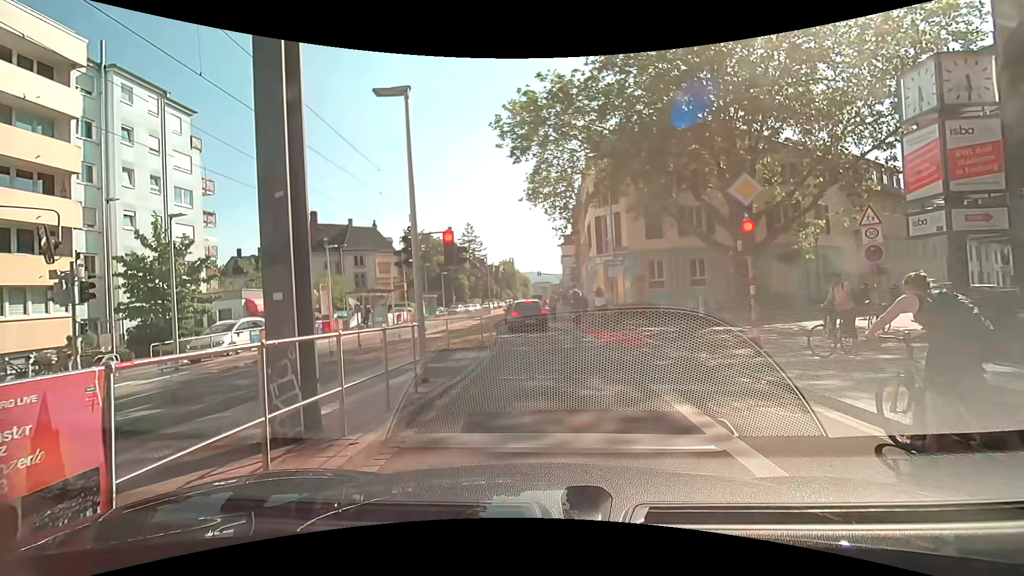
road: secondary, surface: asphalt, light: Day
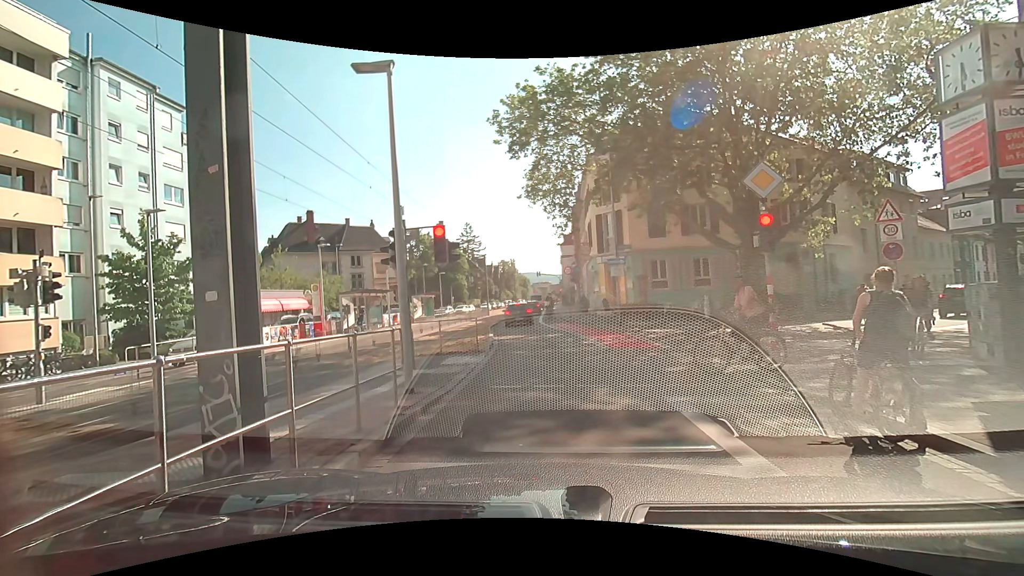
(0.0, +1.0) m; 0°
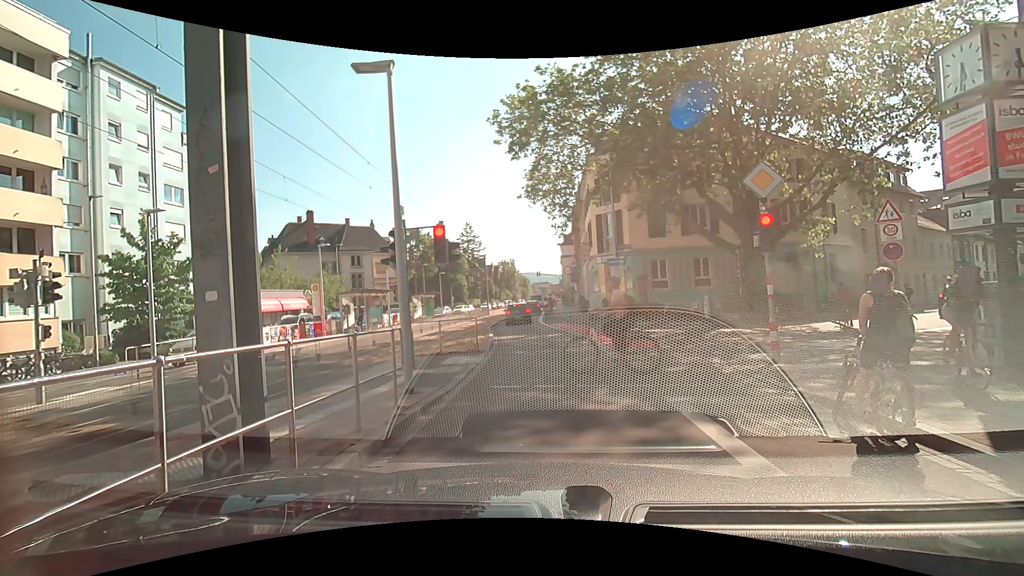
(0.0, 0.0) m; 0°
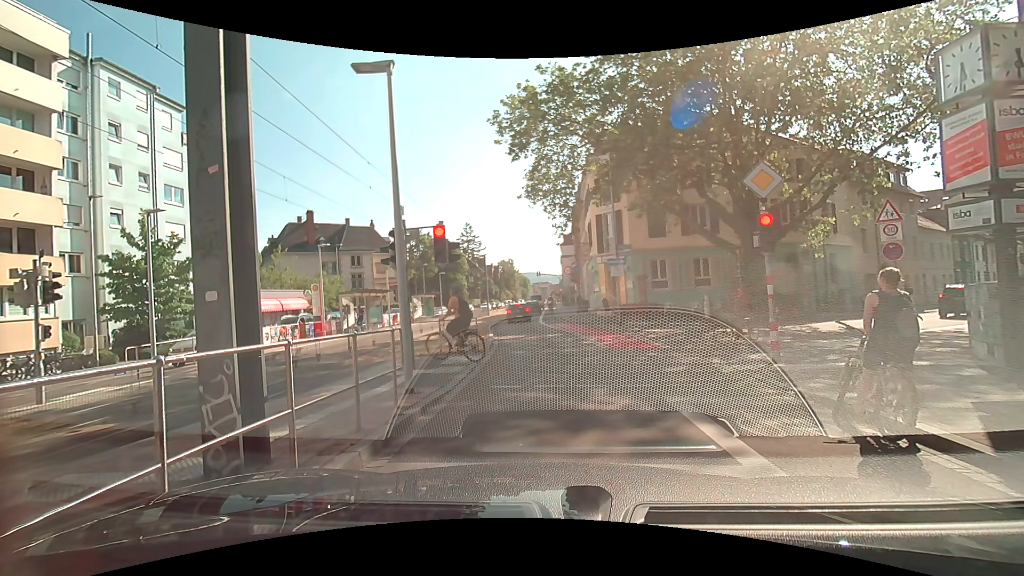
(0.0, 0.0) m; 0°
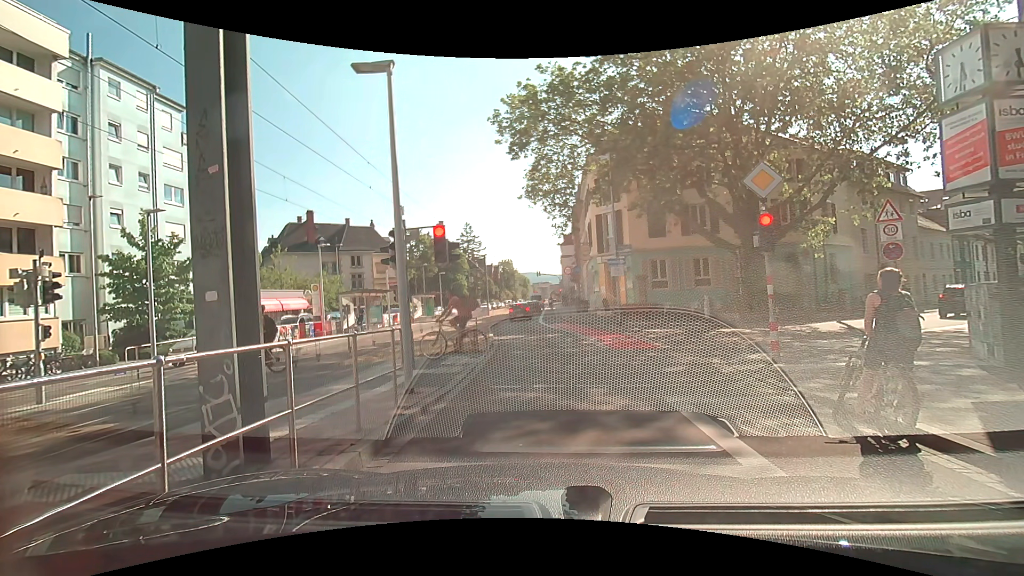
(0.0, 0.0) m; 0°
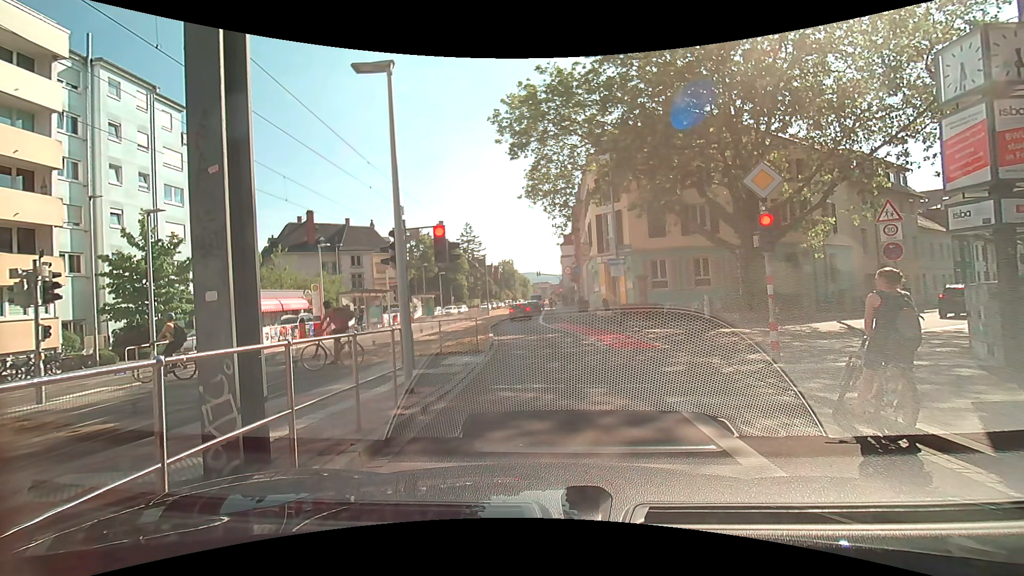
(0.0, 0.0) m; 0°
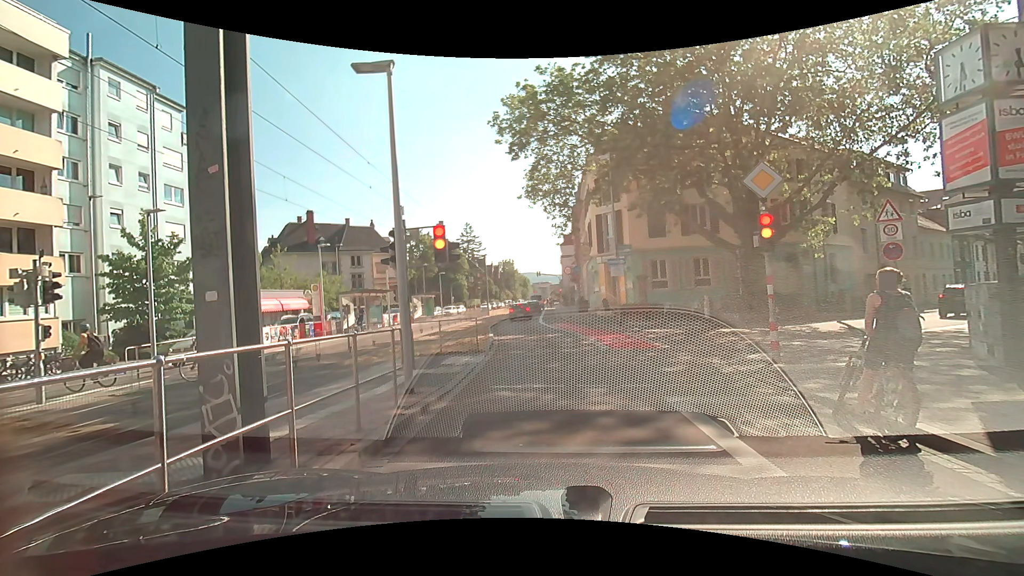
(0.0, 0.0) m; 0°
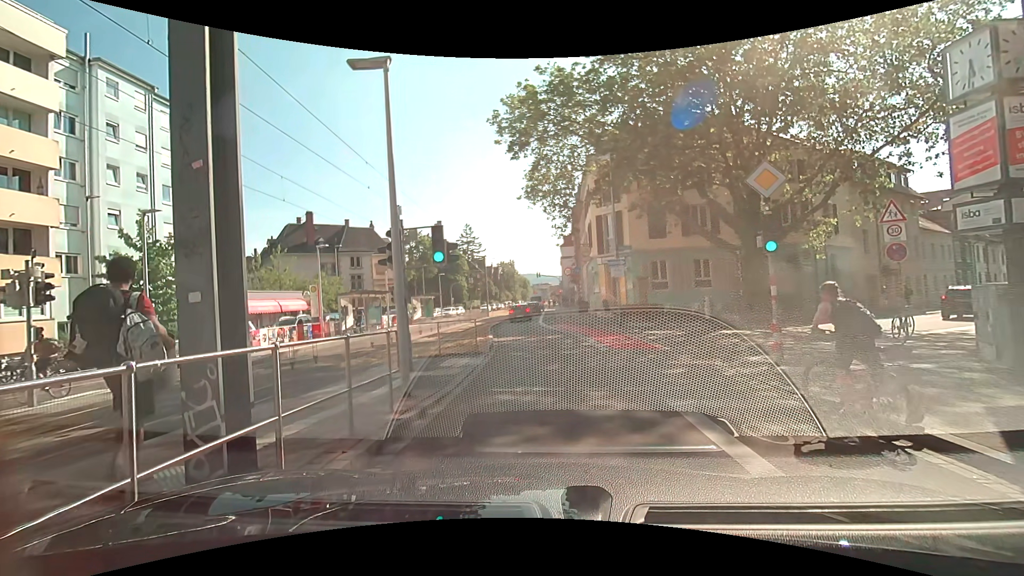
(0.0, +0.2) m; 0°
